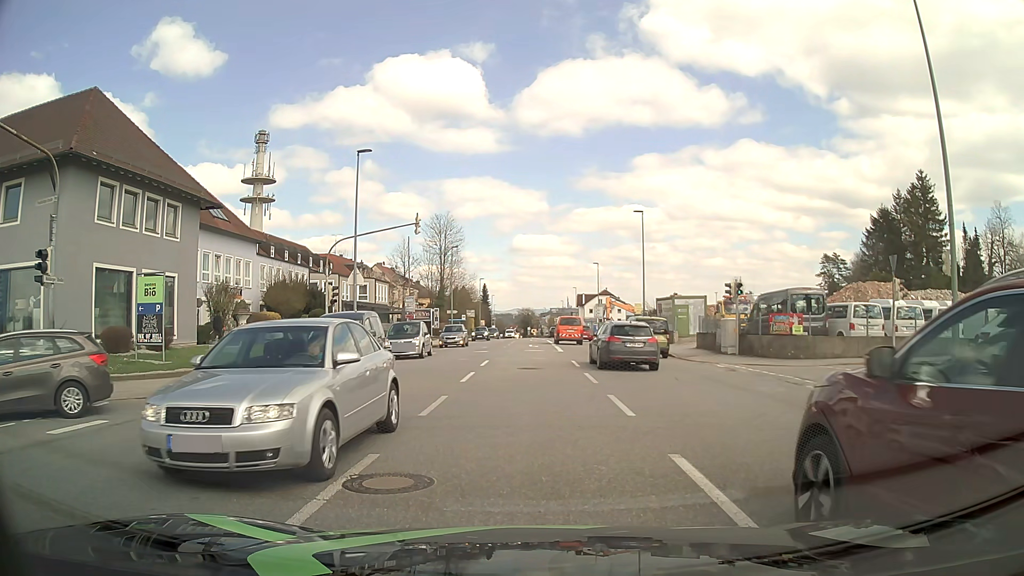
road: tertiary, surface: asphalt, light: Day
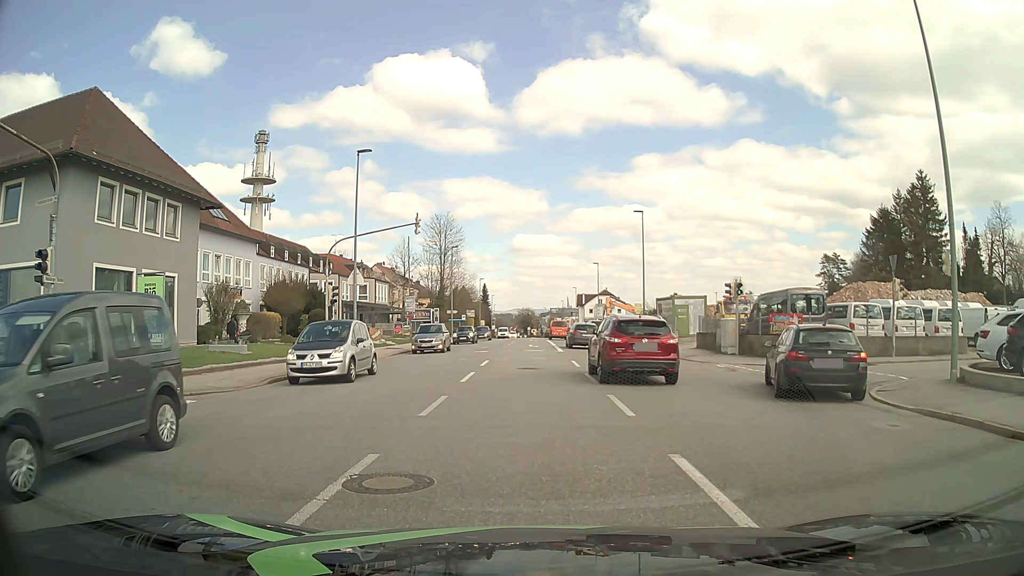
(0.0, 0.0) m; 0°
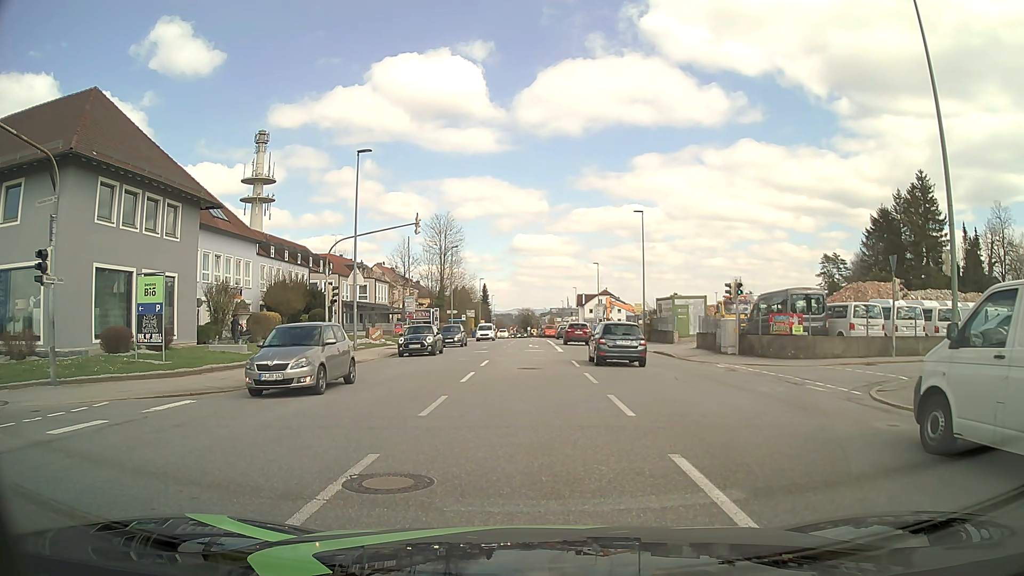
(0.0, 0.0) m; 0°
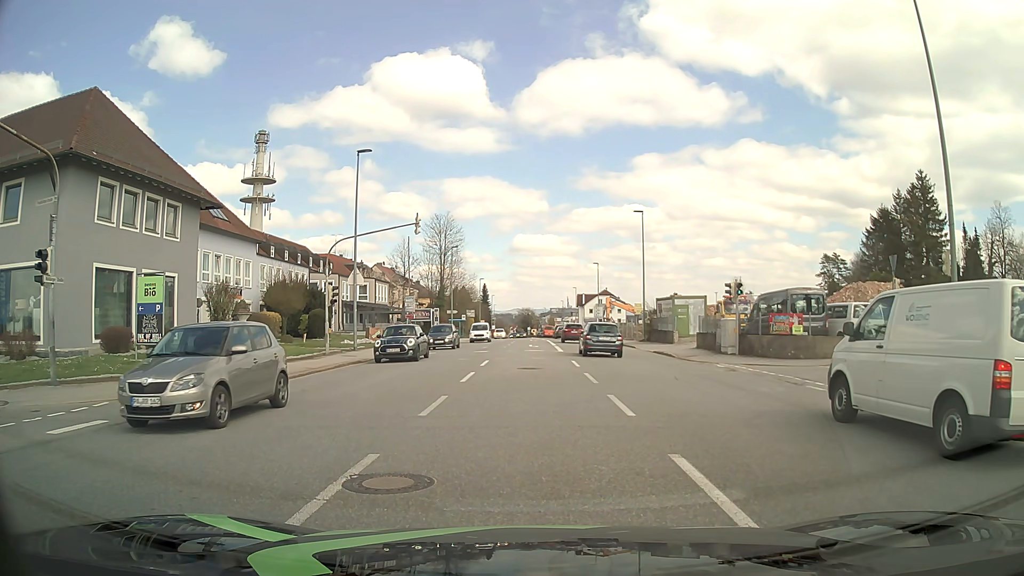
(0.0, 0.0) m; 0°
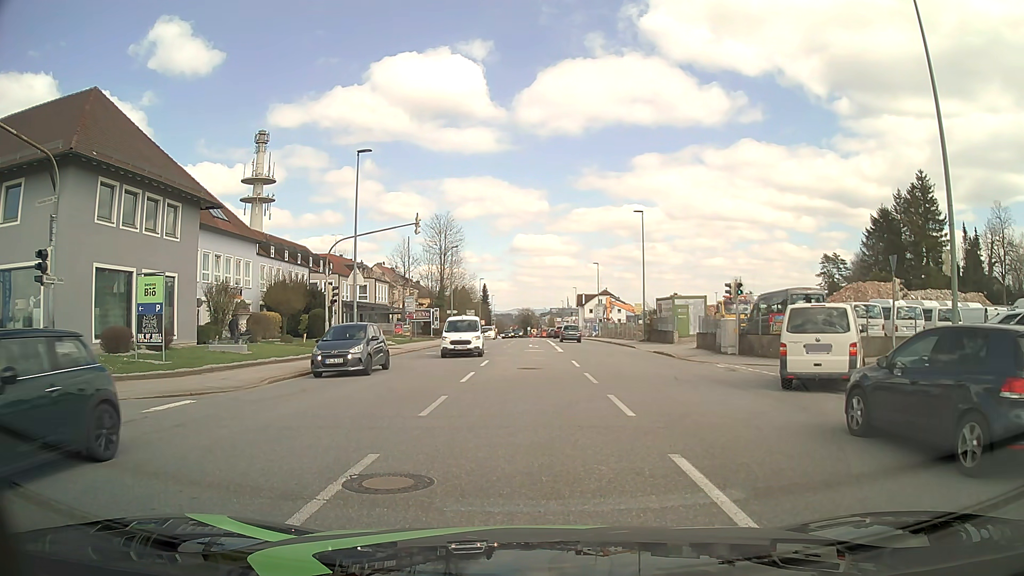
(0.0, 0.0) m; 0°
